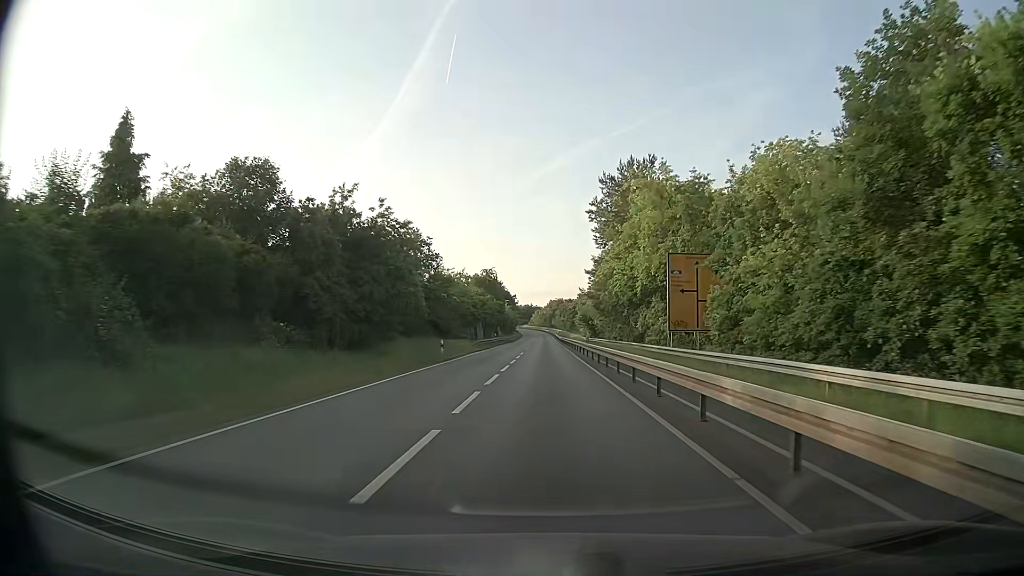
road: tertiary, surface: asphalt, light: Day
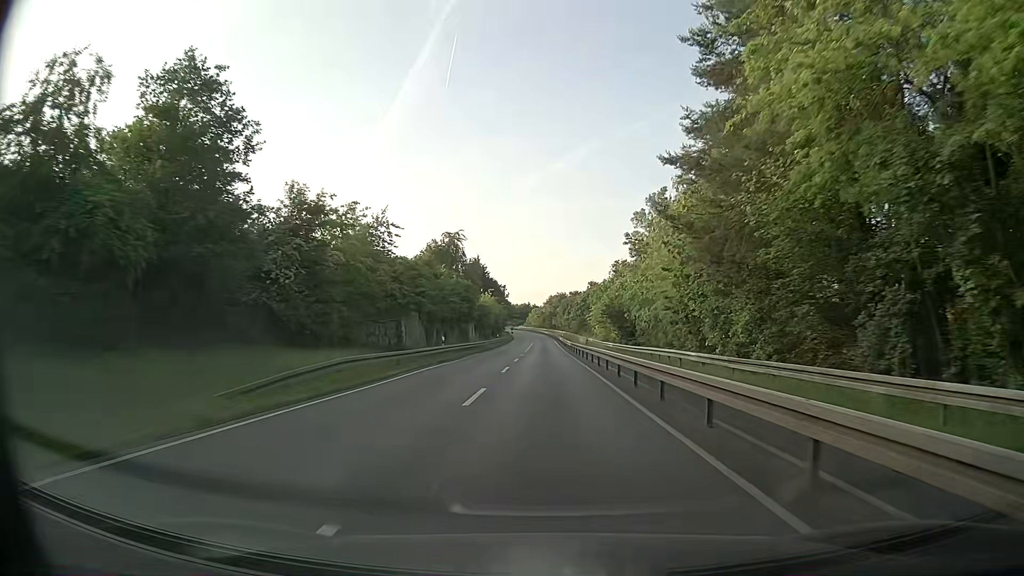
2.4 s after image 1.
(0.0, +40.9) m; 0°
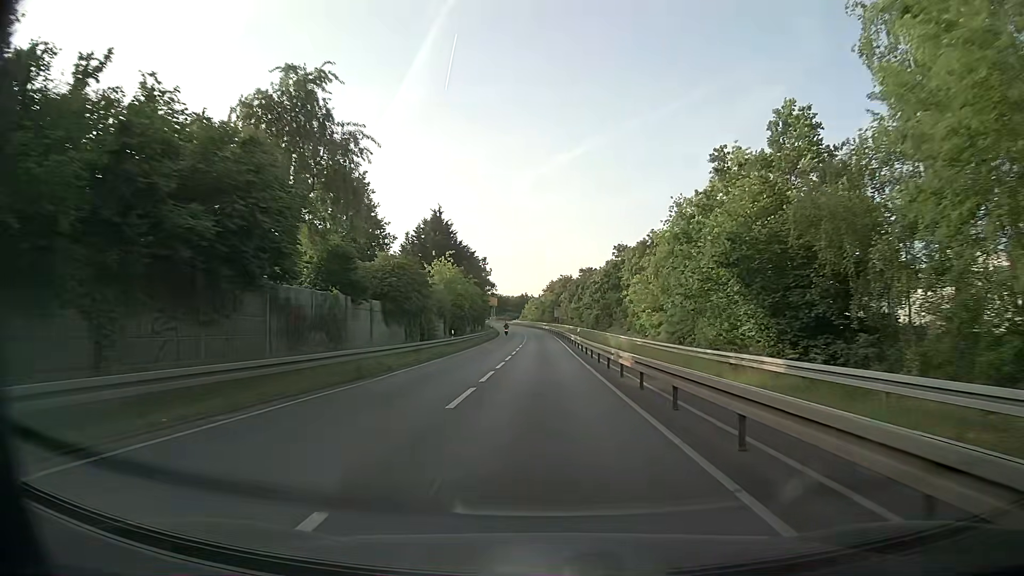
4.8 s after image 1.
(+0.1, +42.6) m; 0°
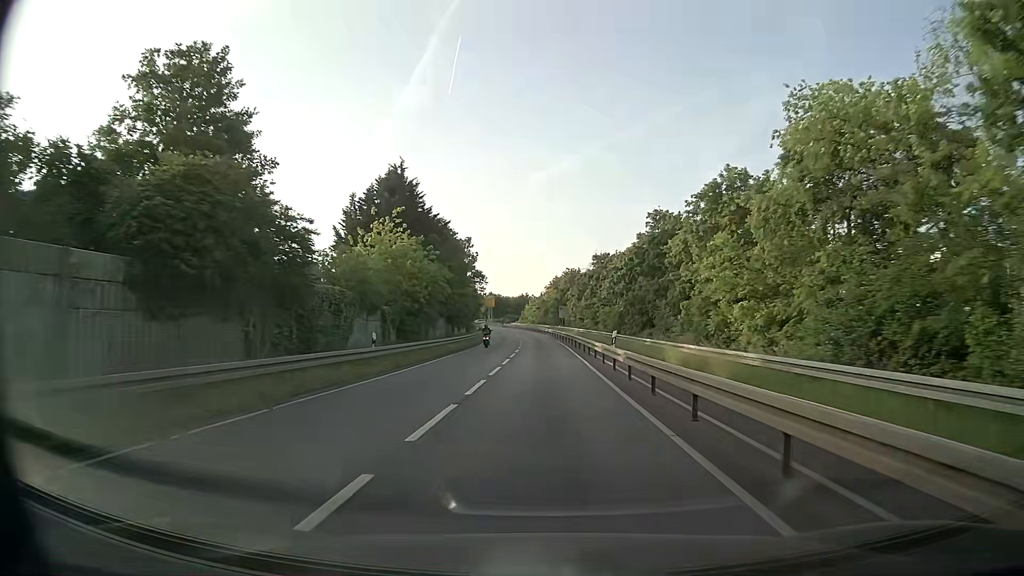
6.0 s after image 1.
(-0.1, +21.6) m; 0°
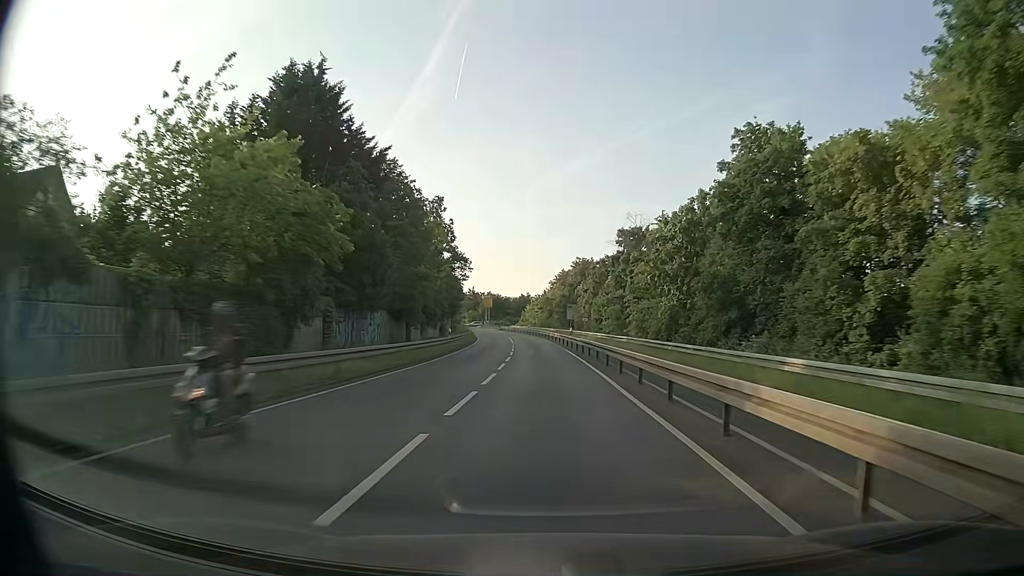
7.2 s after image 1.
(-0.2, +21.7) m; -1°
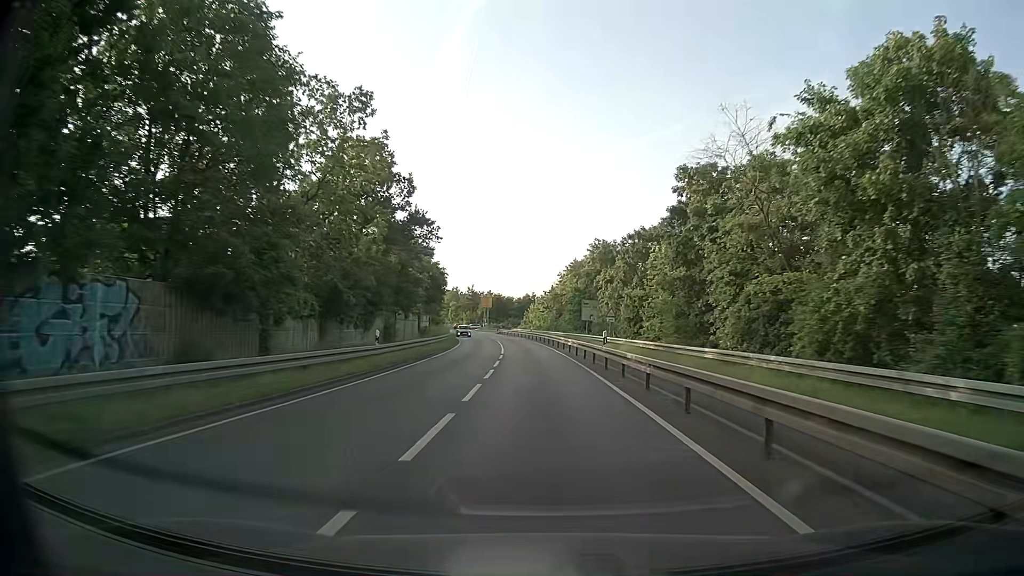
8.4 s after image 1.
(-0.1, +21.7) m; 0°
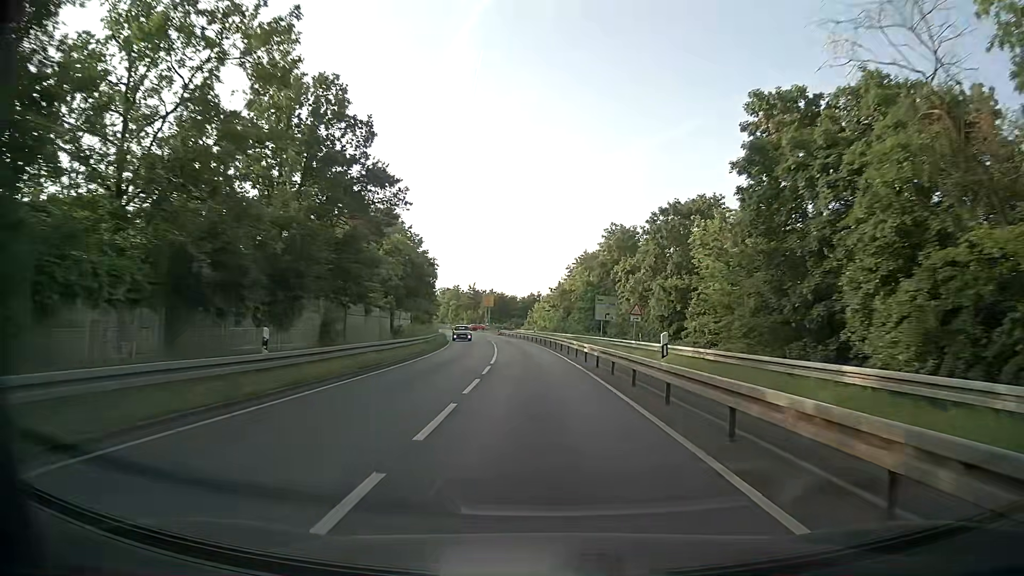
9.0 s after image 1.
(-0.1, +10.8) m; -1°
